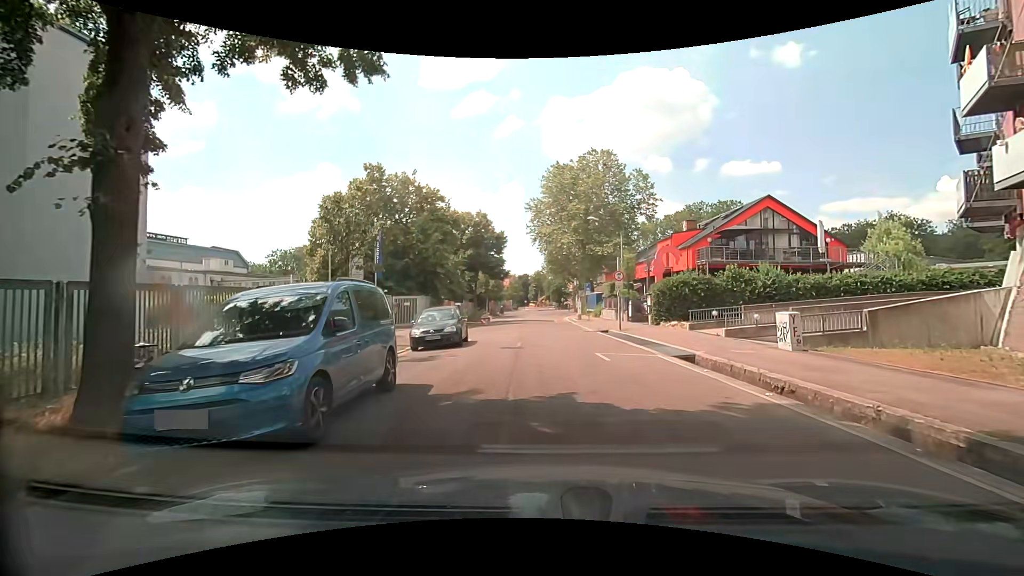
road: residential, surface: asphalt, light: Day
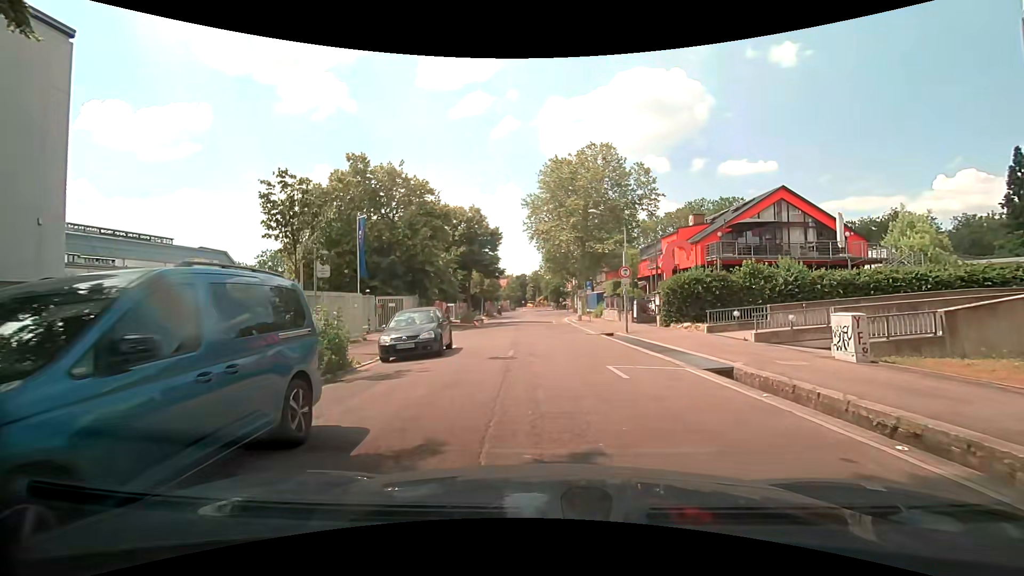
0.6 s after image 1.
(0.0, +3.0) m; 0°
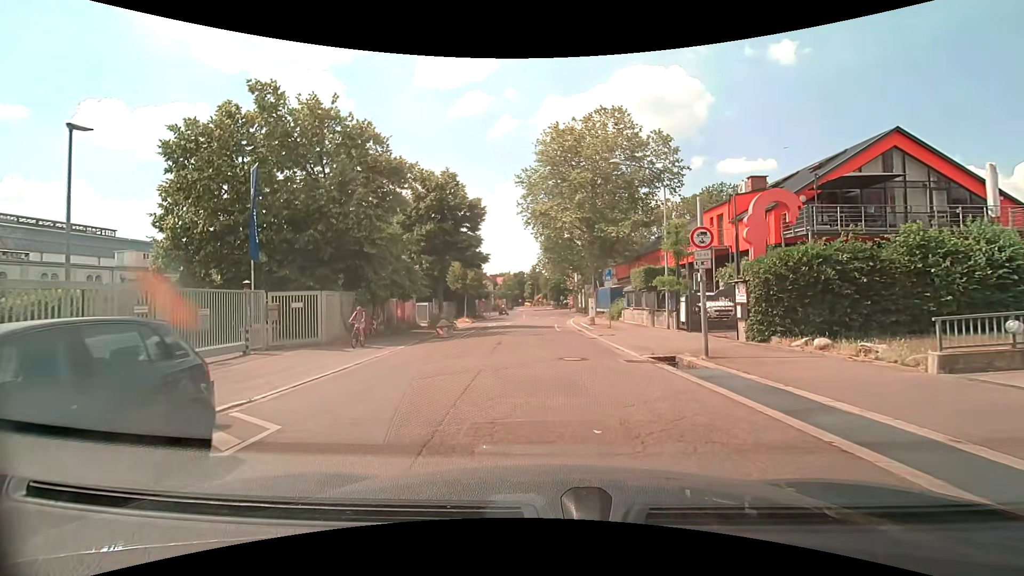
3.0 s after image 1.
(0.0, +12.4) m; 0°
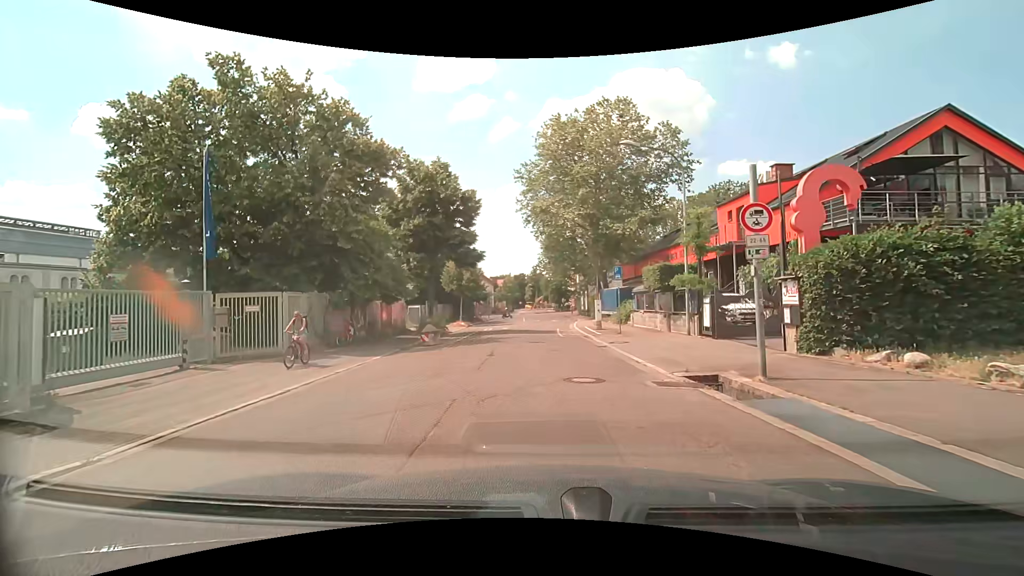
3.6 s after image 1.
(0.0, +3.2) m; +1°
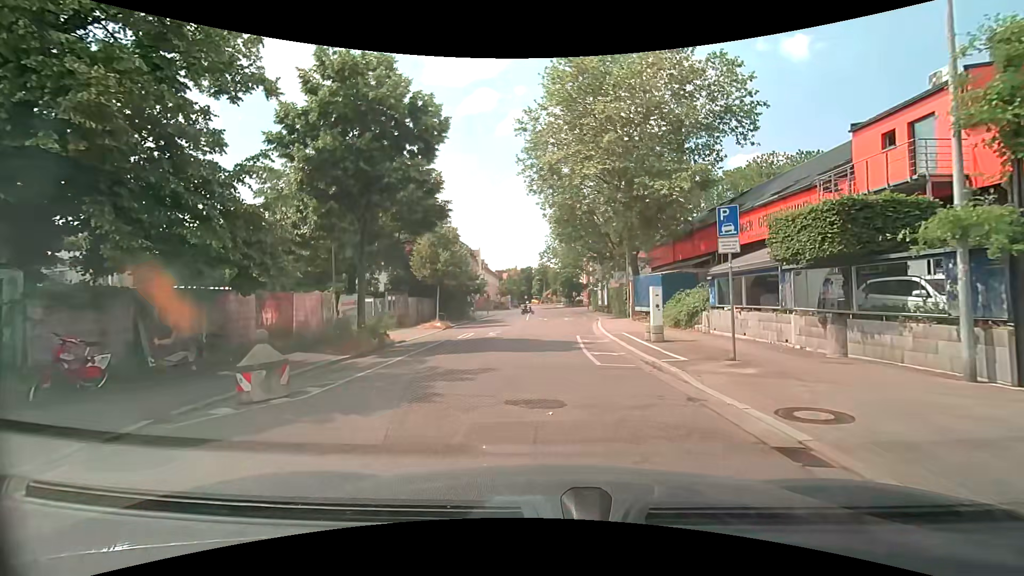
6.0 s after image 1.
(-0.2, +13.3) m; 0°
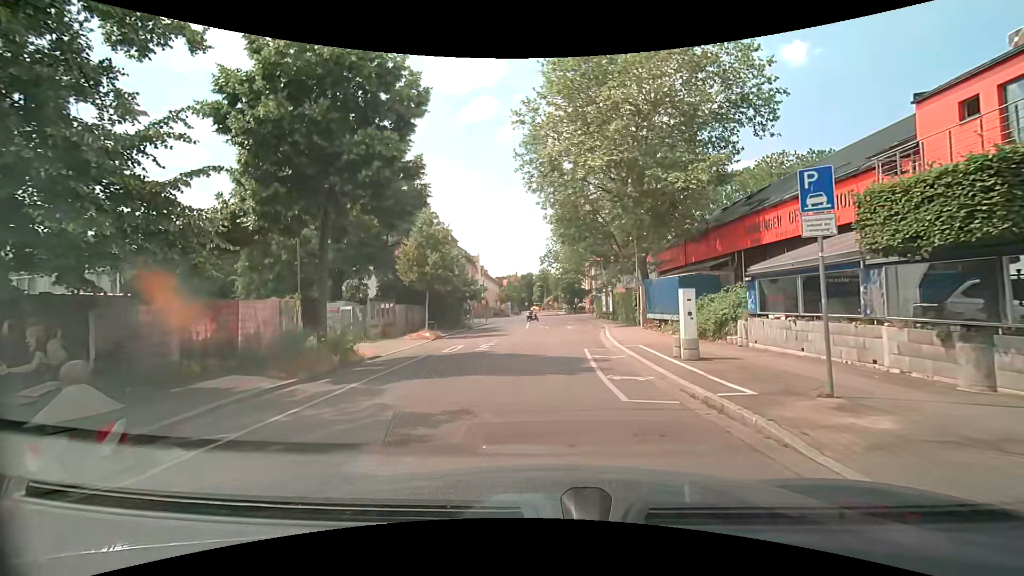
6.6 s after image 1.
(-0.1, +3.3) m; -2°
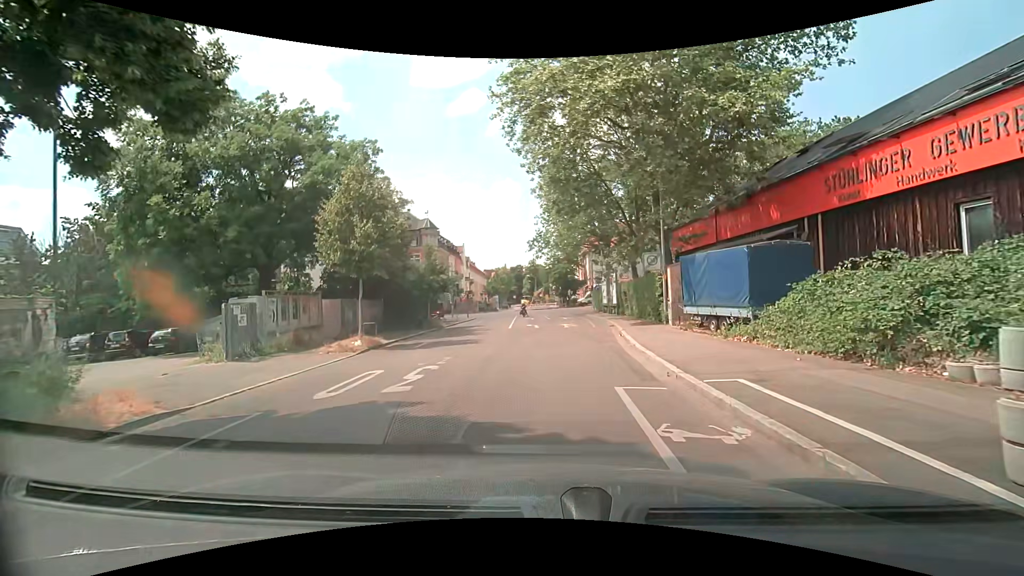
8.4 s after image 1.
(+0.2, +9.4) m; +1°
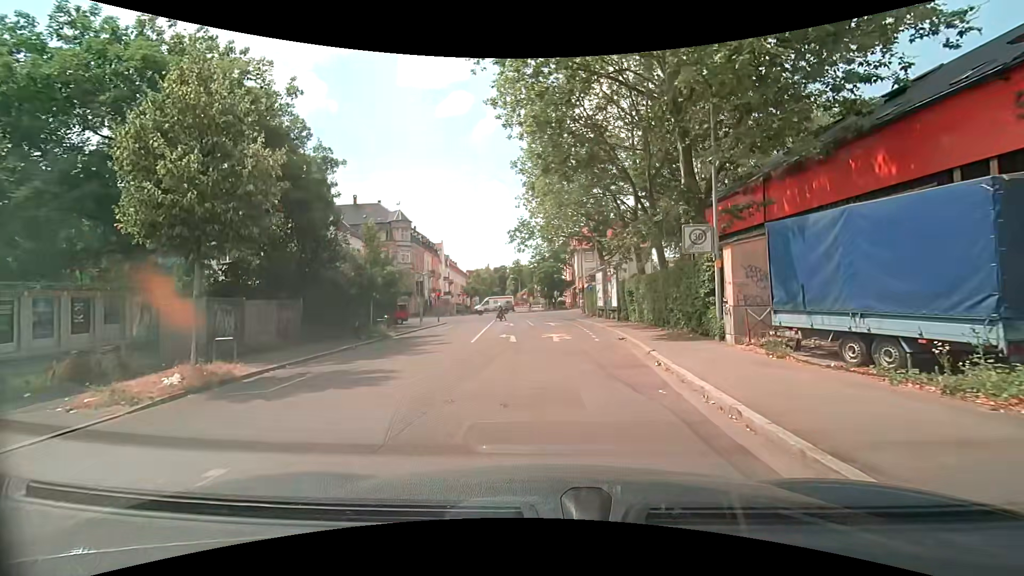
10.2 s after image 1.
(+0.2, +8.8) m; +2°
